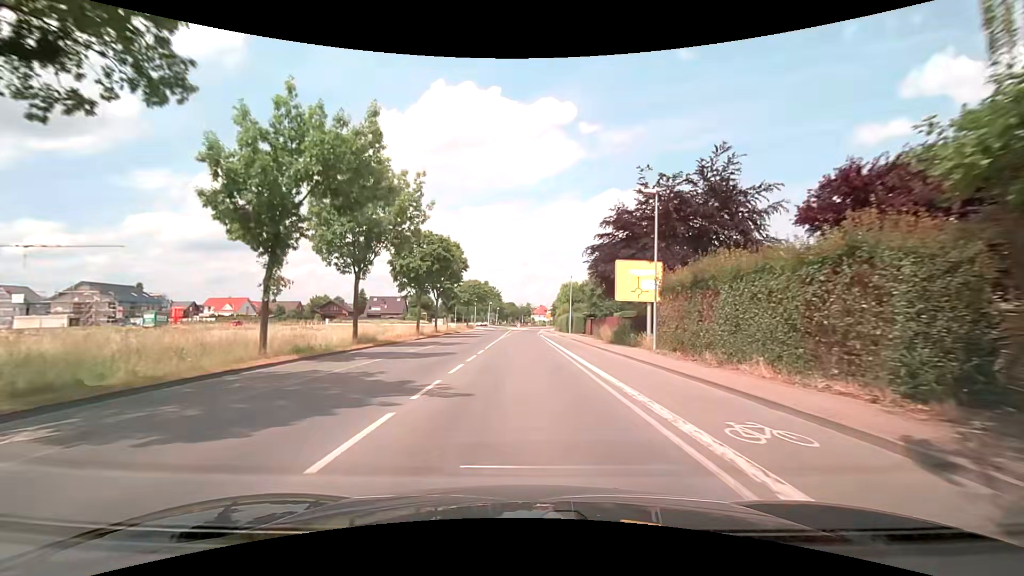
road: secondary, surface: asphalt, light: Day
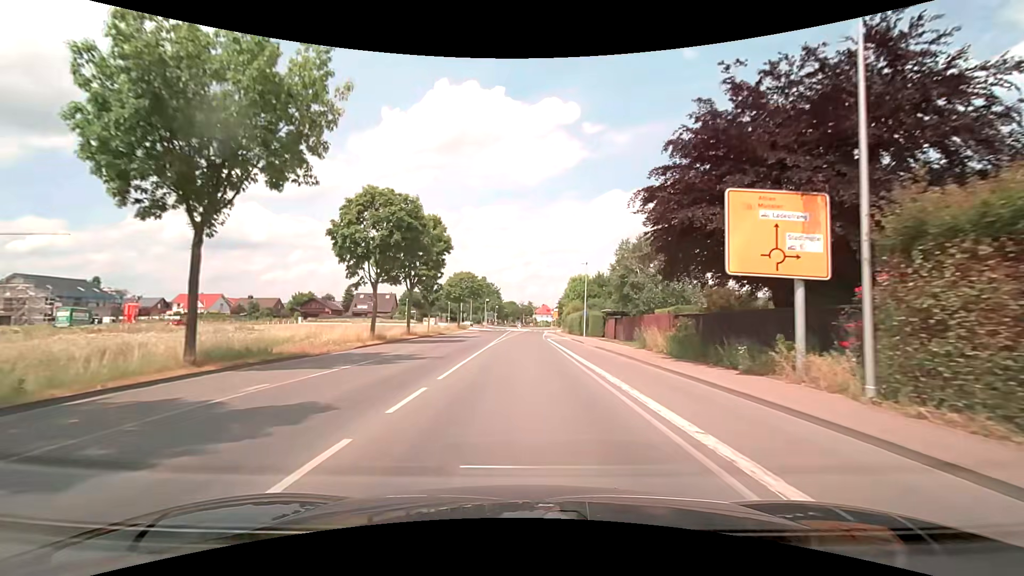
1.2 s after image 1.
(+0.1, +15.6) m; 0°
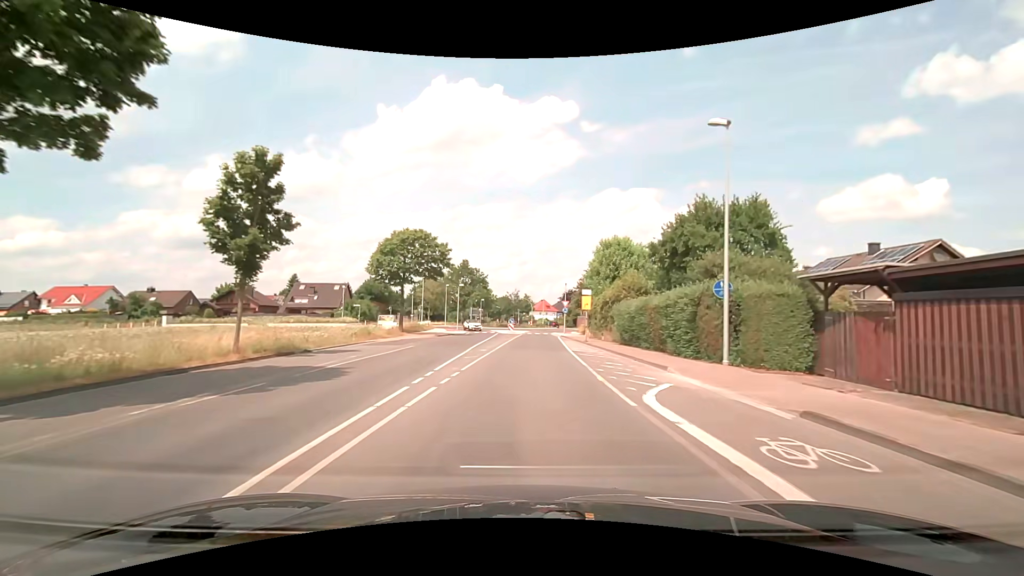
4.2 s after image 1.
(0.0, +38.8) m; +1°
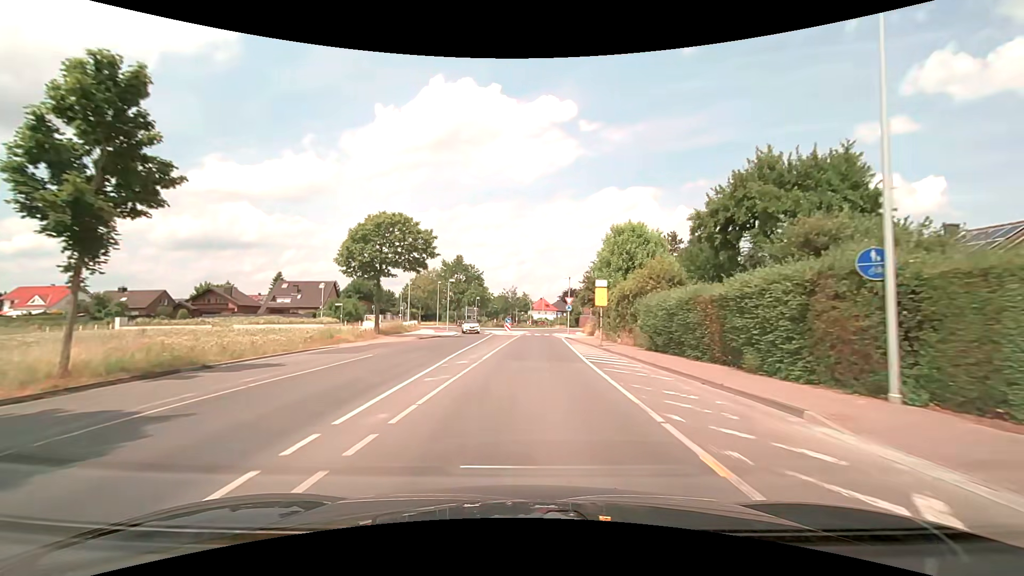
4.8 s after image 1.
(0.0, +7.3) m; 0°
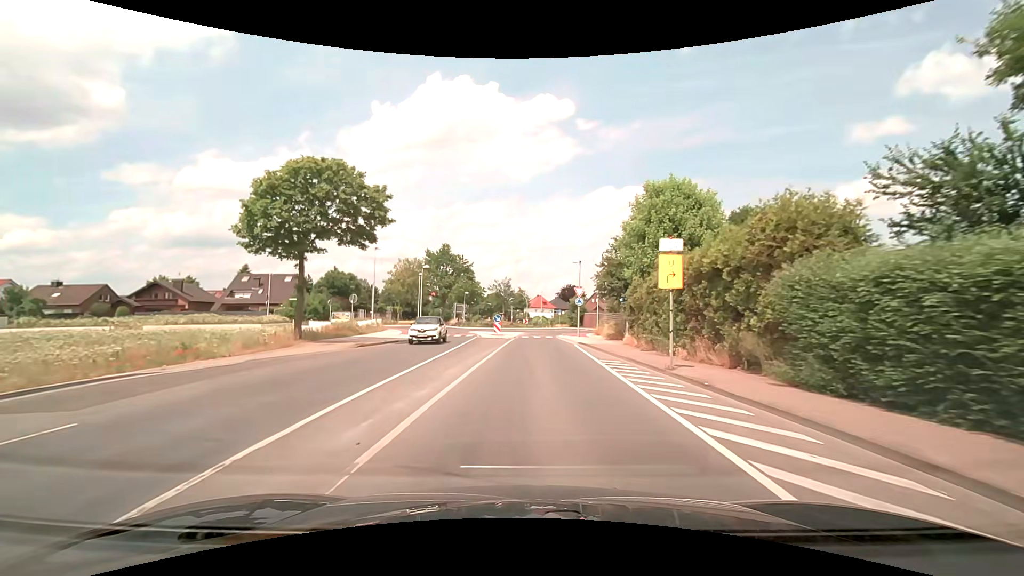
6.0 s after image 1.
(+0.1, +13.3) m; +1°
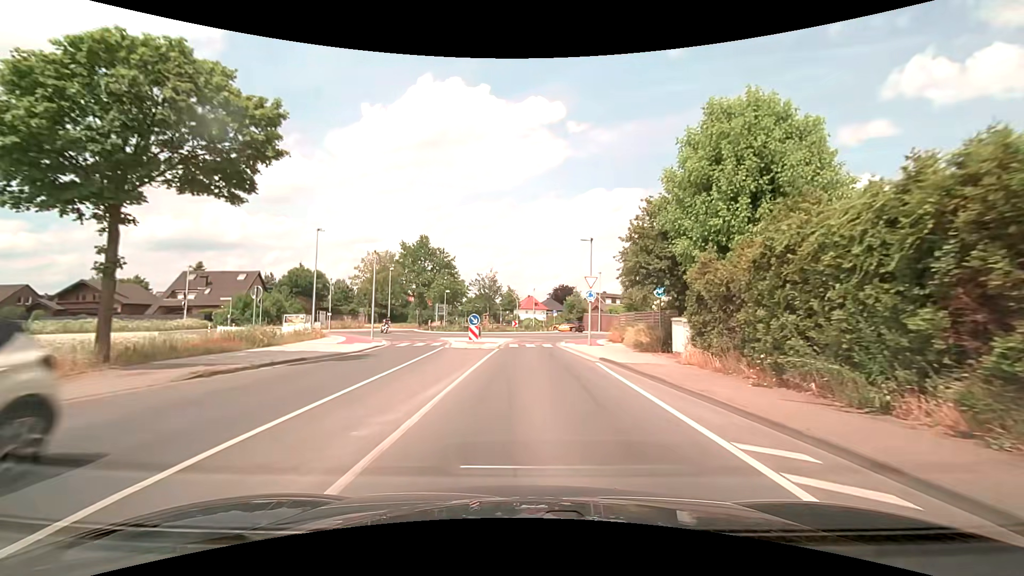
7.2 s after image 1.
(0.0, +11.7) m; +1°
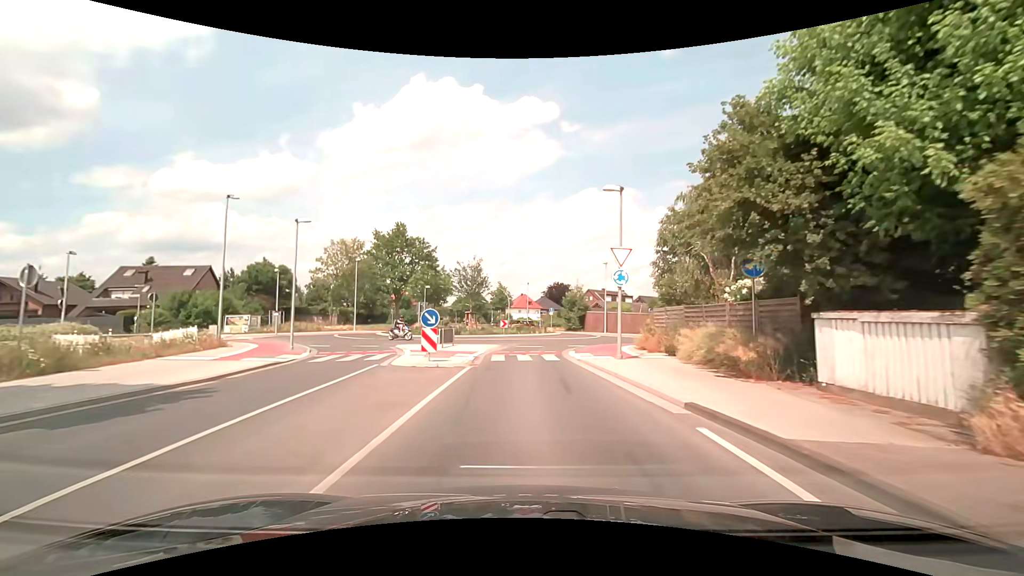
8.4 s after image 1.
(+0.1, +10.6) m; +1°
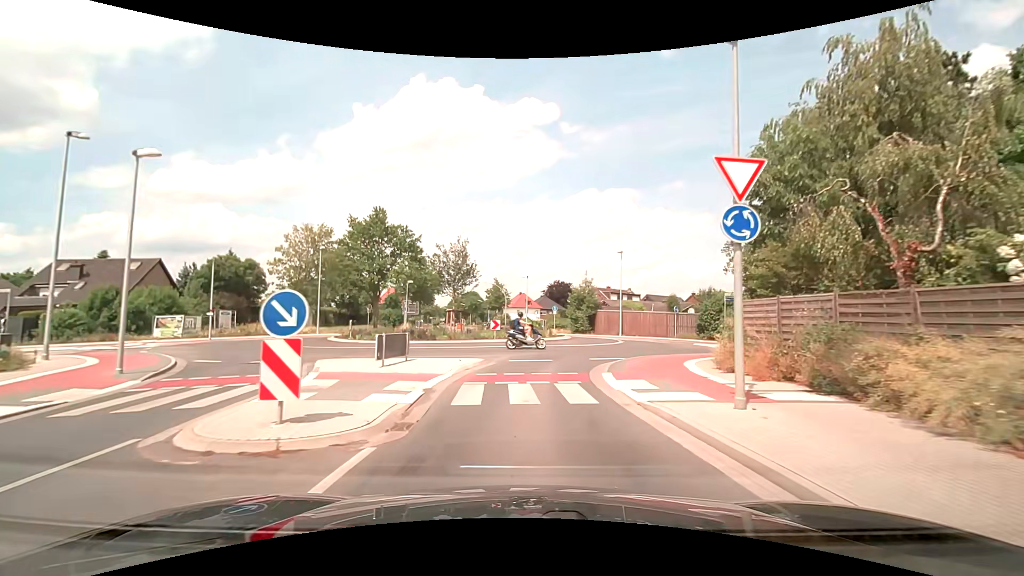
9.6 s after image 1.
(0.0, +9.7) m; -1°
(0, +10) (+2, +20) (+7, +29) (+7, +38) (+2, +47) (-2, +56) (-4, +66) (-5, +76) (-6, +86) (-7, +96) m
